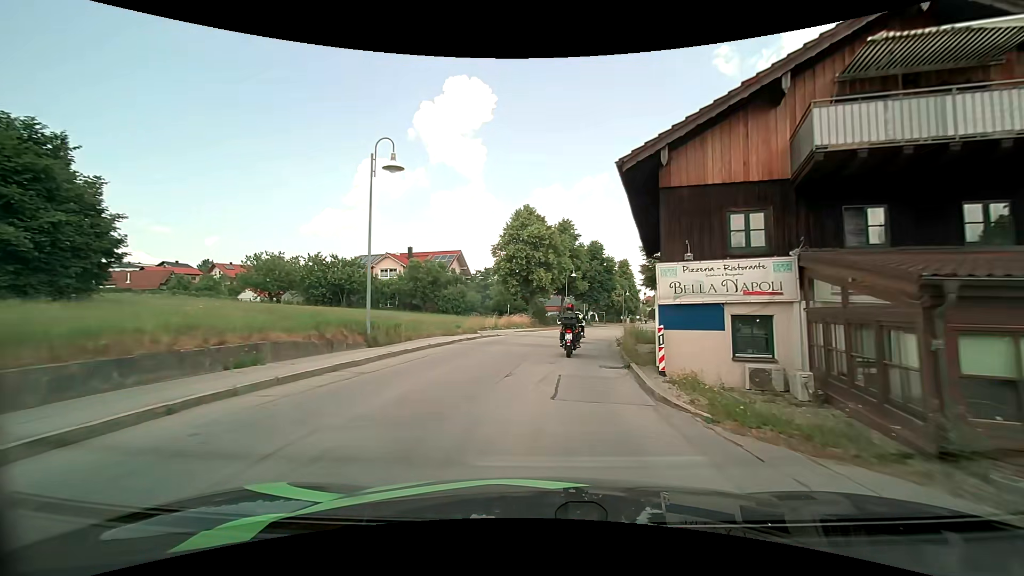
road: secondary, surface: asphalt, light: Day
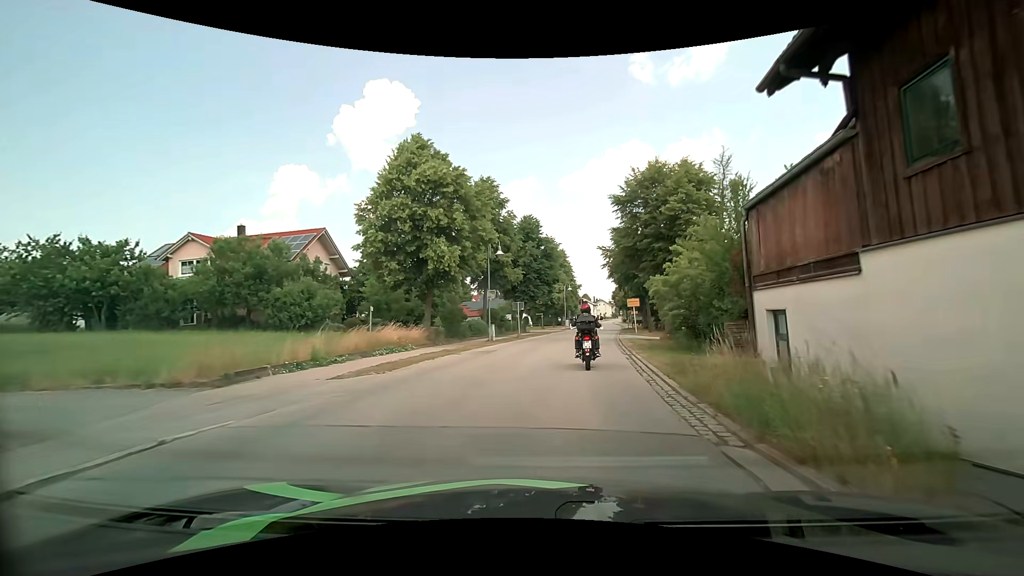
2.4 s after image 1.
(+1.4, +22.3) m; +9°
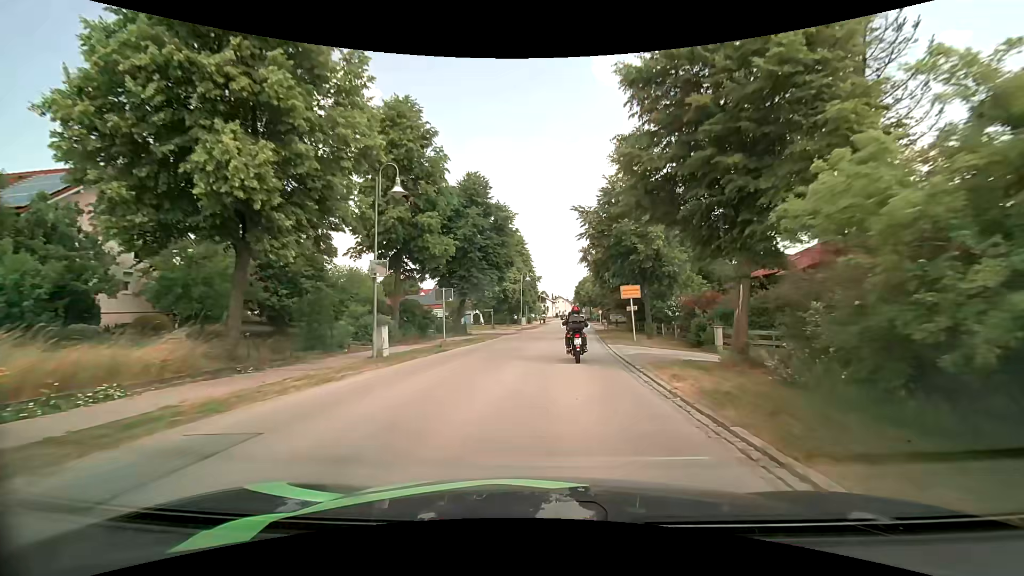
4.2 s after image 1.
(+0.6, +16.1) m; +4°
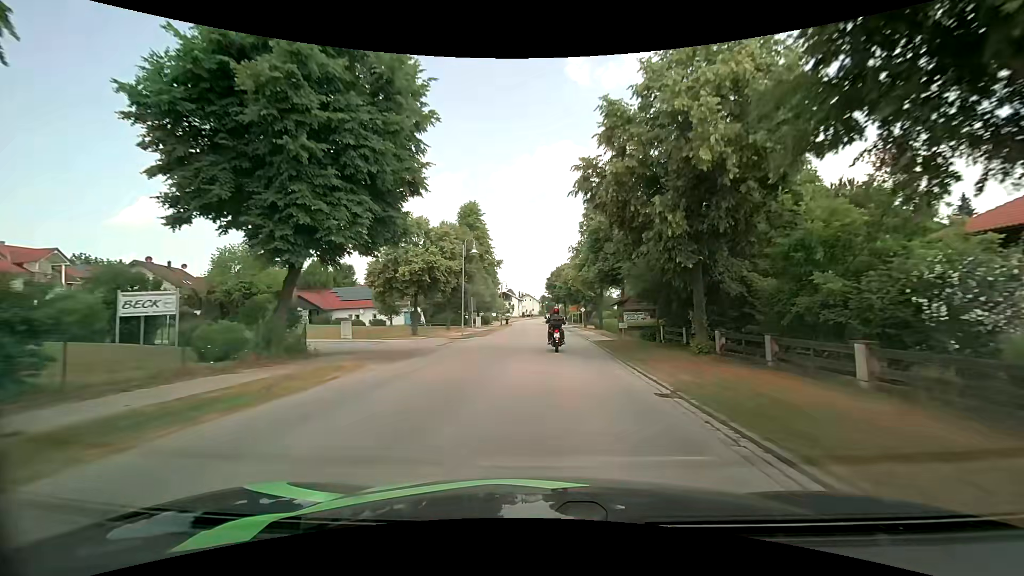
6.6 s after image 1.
(+0.7, +24.5) m; +3°
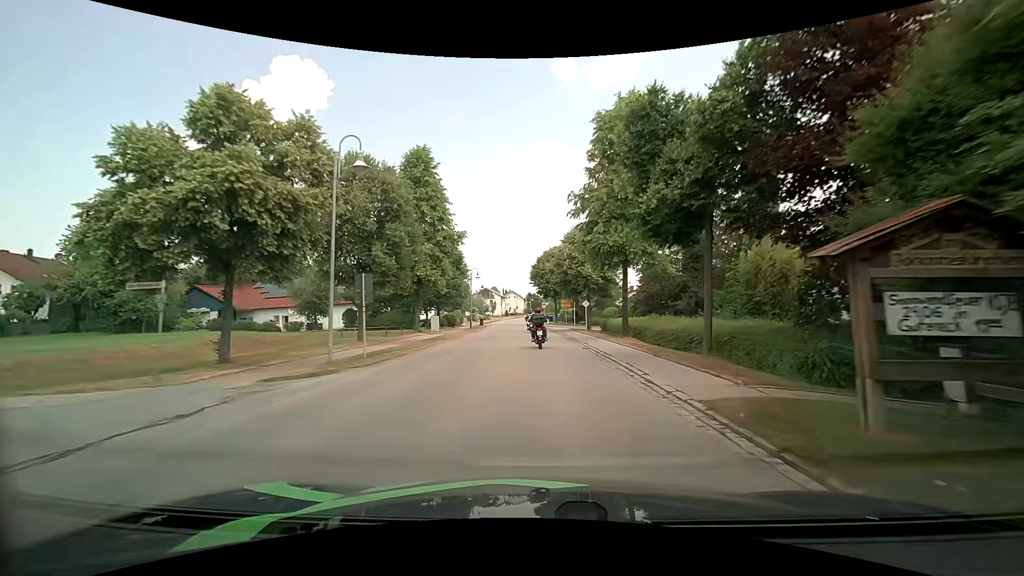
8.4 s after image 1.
(+0.6, +20.3) m; +2°
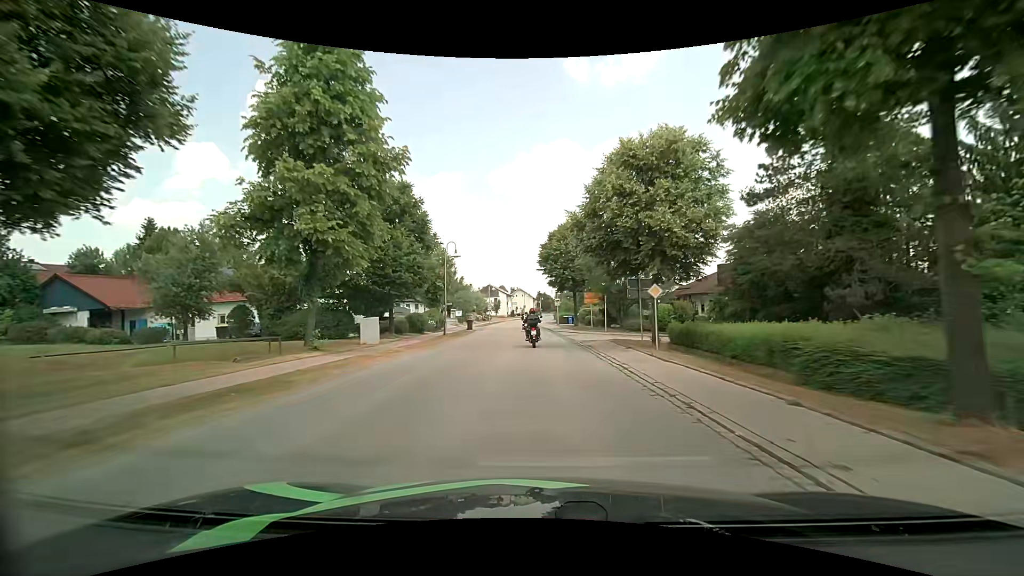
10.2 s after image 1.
(-0.2, +21.1) m; -1°
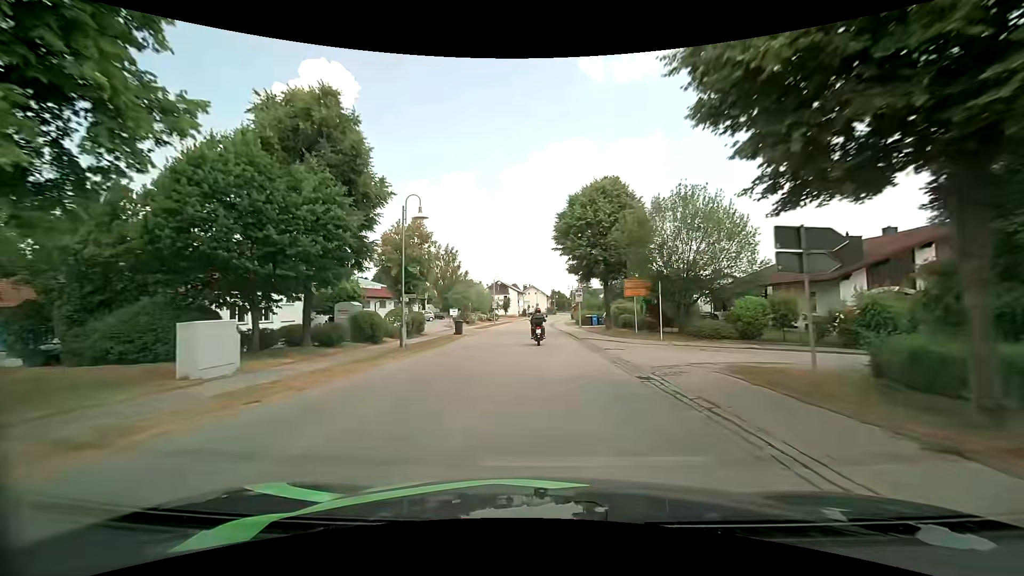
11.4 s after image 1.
(-0.1, +14.5) m; -2°
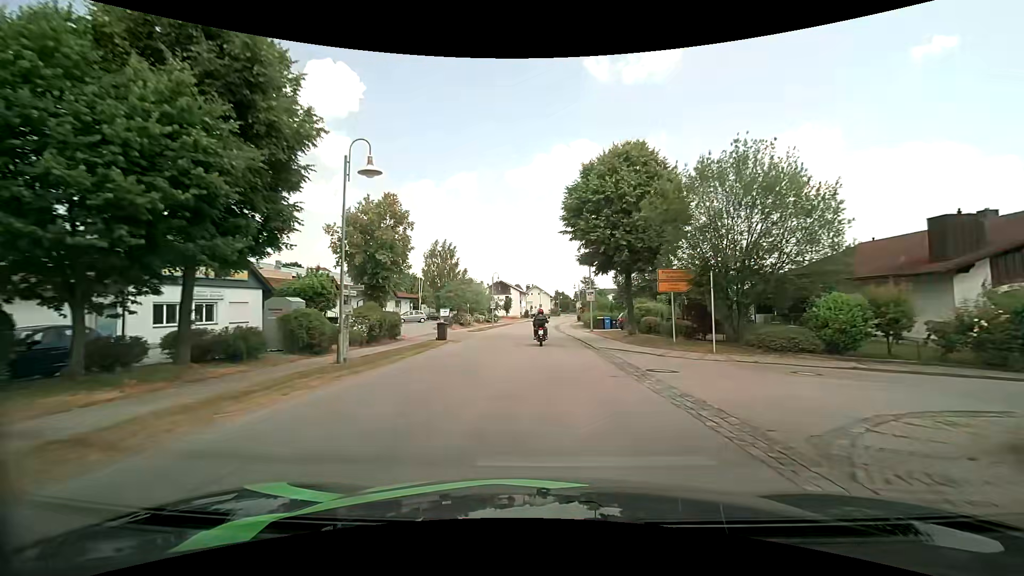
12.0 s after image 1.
(0.0, +7.3) m; 0°
(0, +10) (0, +20) (0, +30) (0, +40) (0, +50) (0, +60) (+1, +70) (+1, +80) (+2, +90) (+4, +100) m
